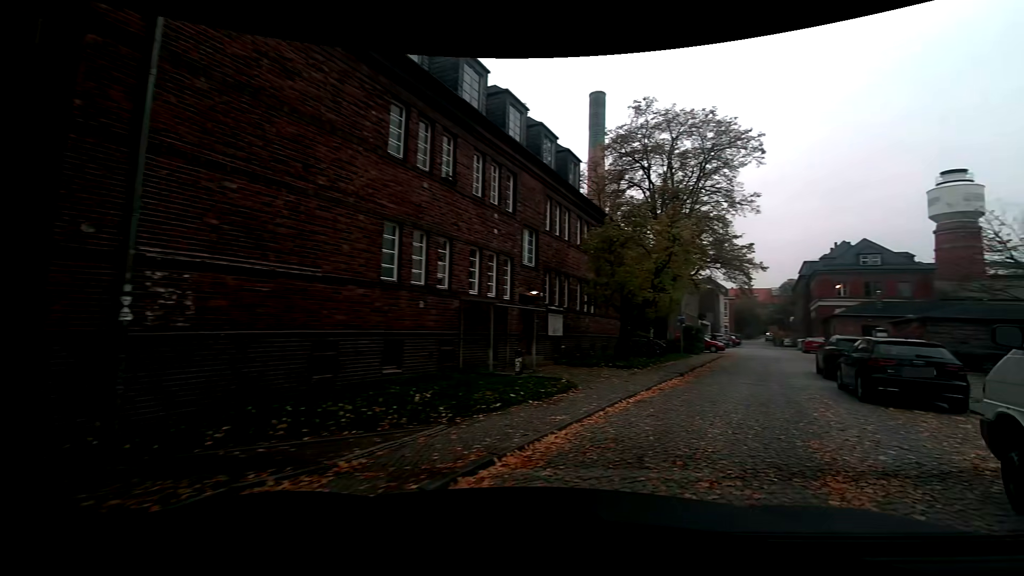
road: service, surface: sett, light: Day
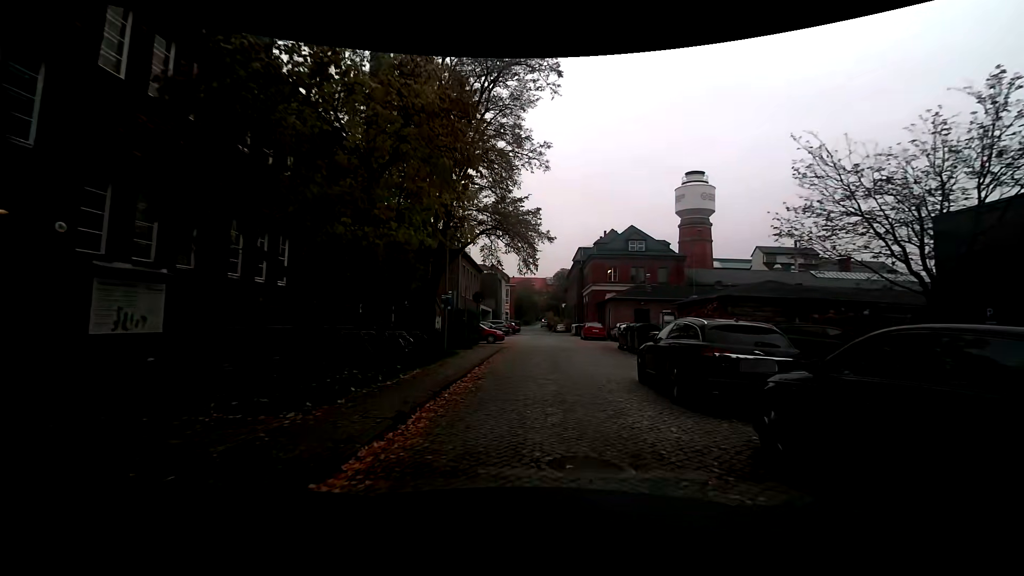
(+2.9, +10.6) m; +22°
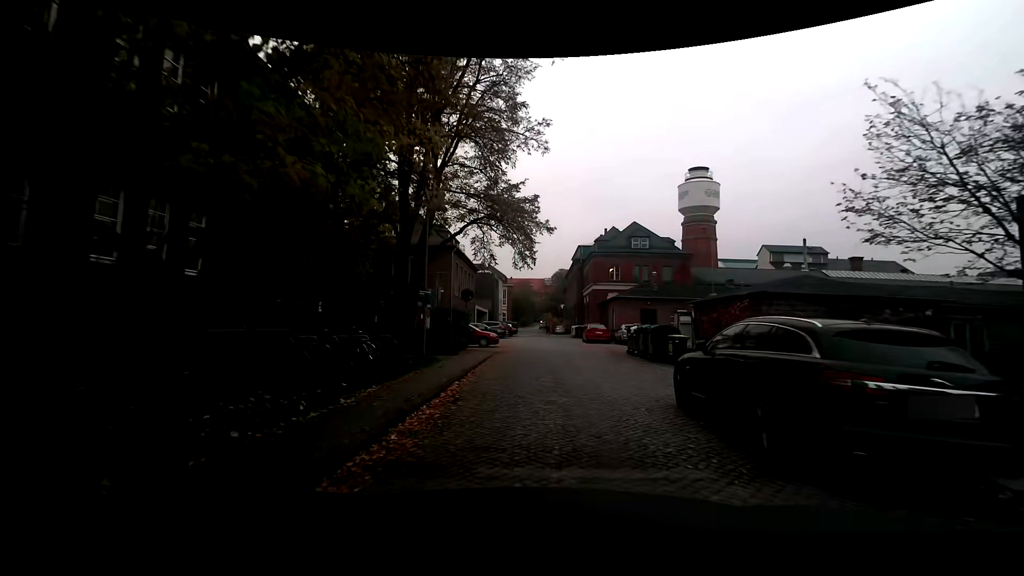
(+0.1, +3.4) m; +2°
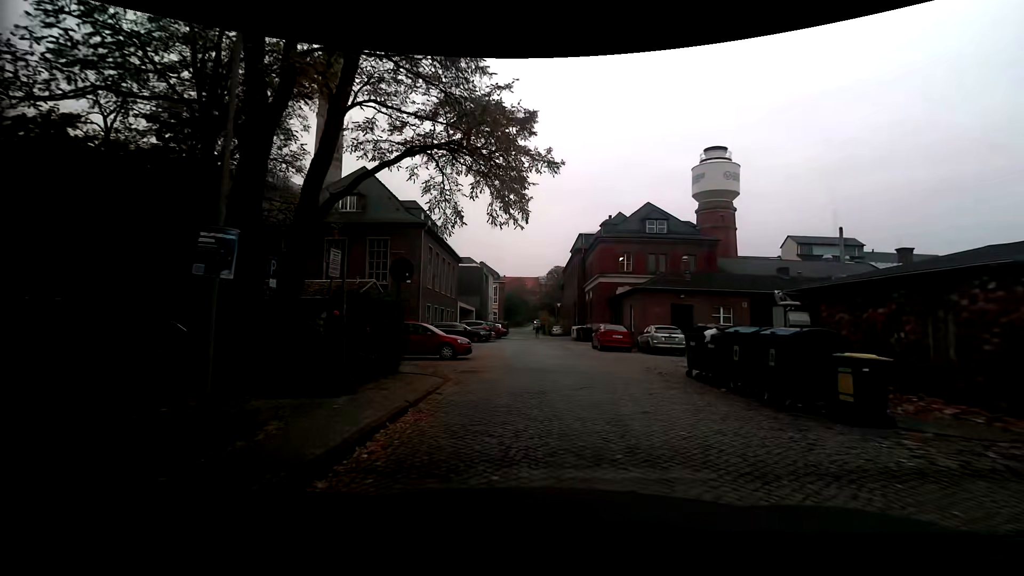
(-0.1, +10.5) m; 0°
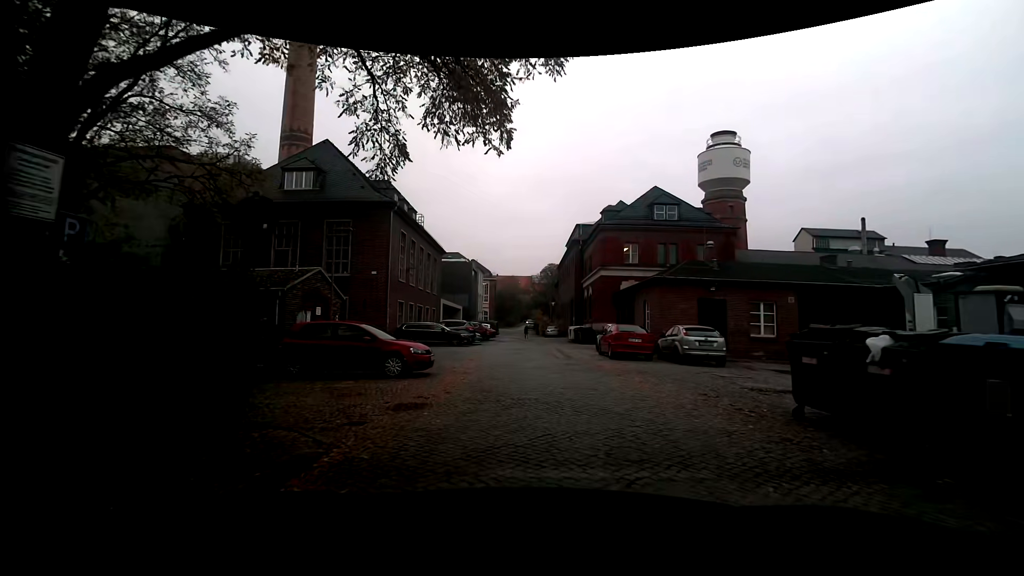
(+0.1, +6.1) m; +2°
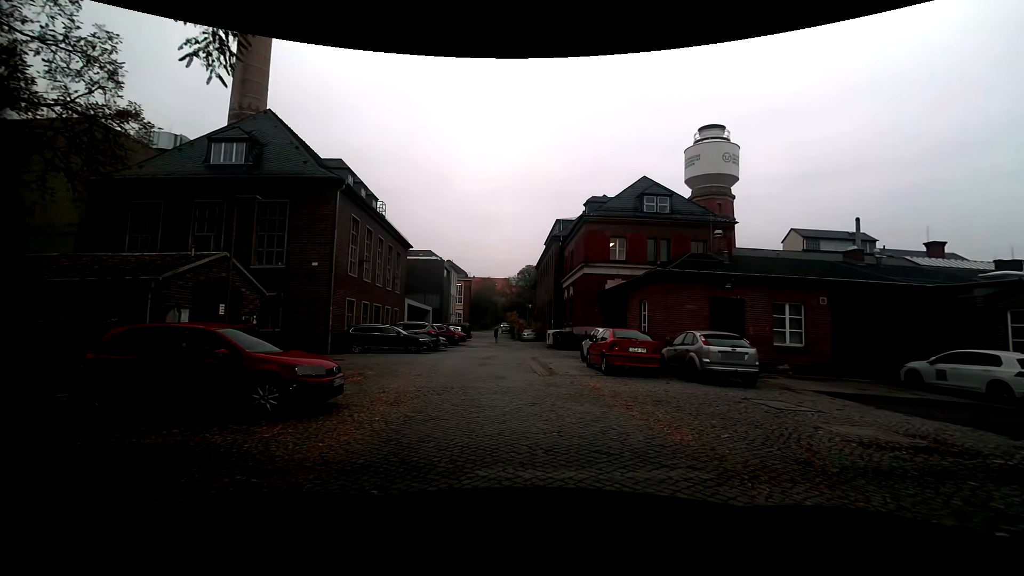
(0.0, +4.7) m; +2°
